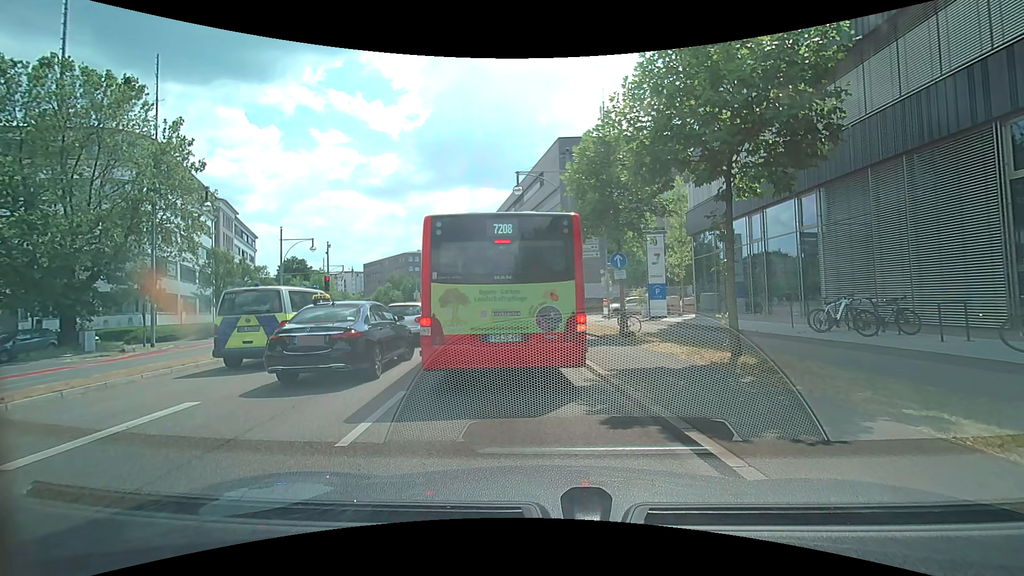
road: primary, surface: asphalt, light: Day
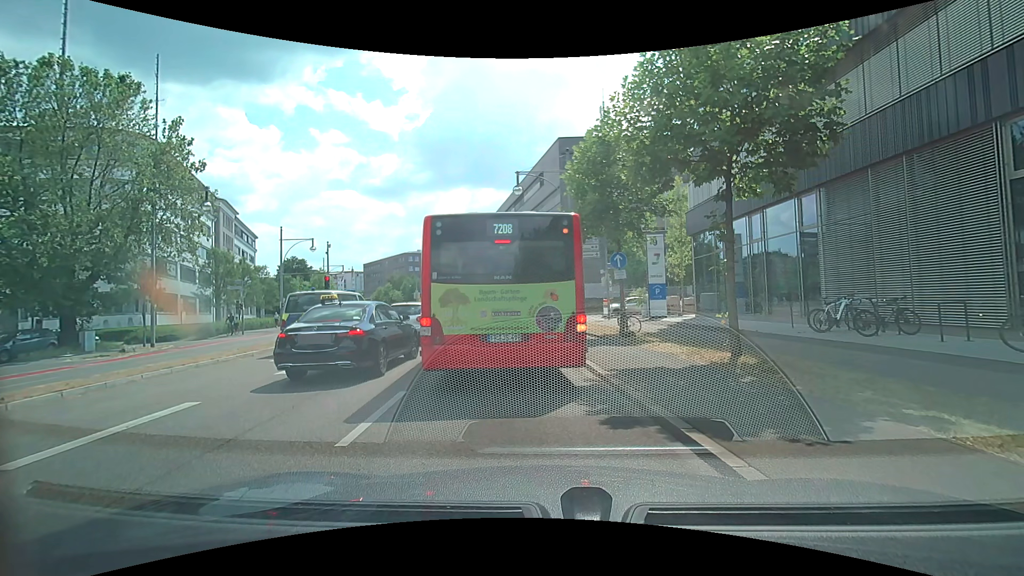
(0.0, 0.0) m; 0°
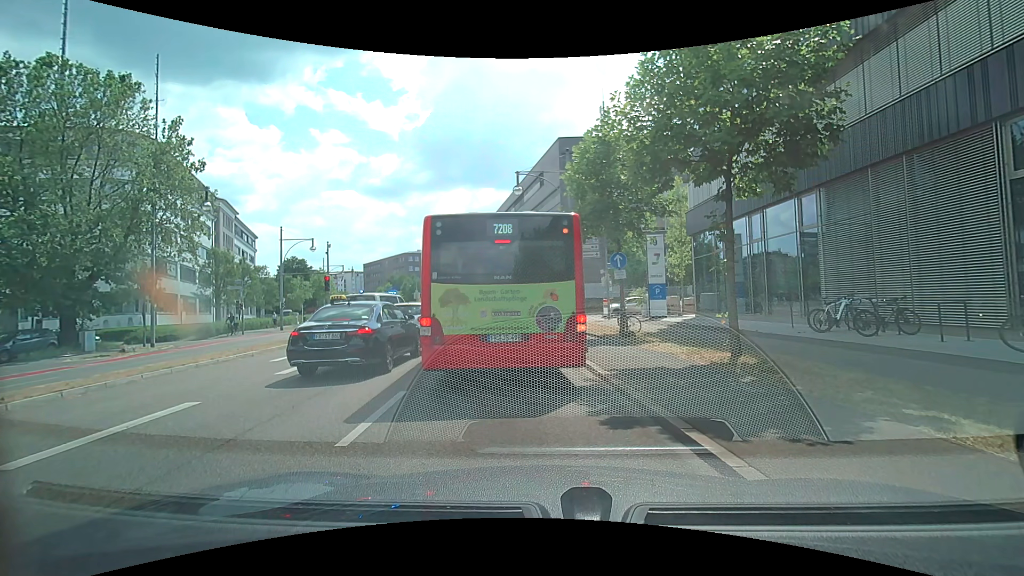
(0.0, 0.0) m; 0°
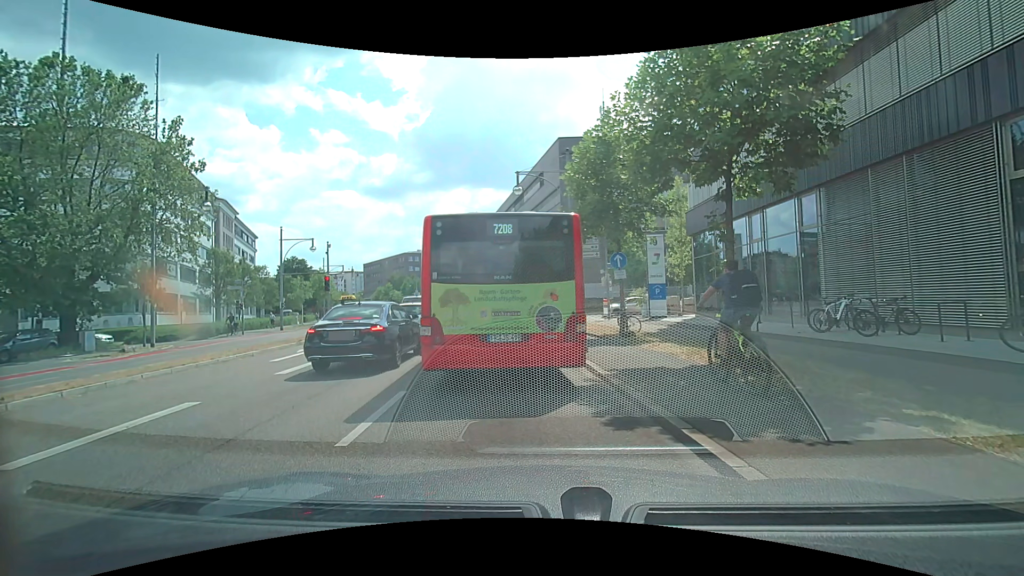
(0.0, 0.0) m; 0°
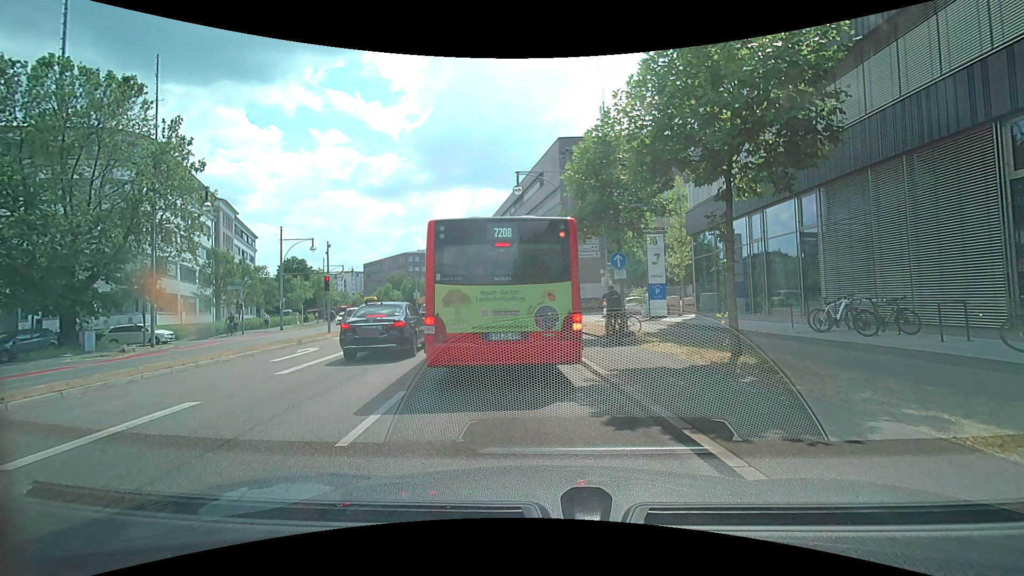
(0.0, 0.0) m; 0°
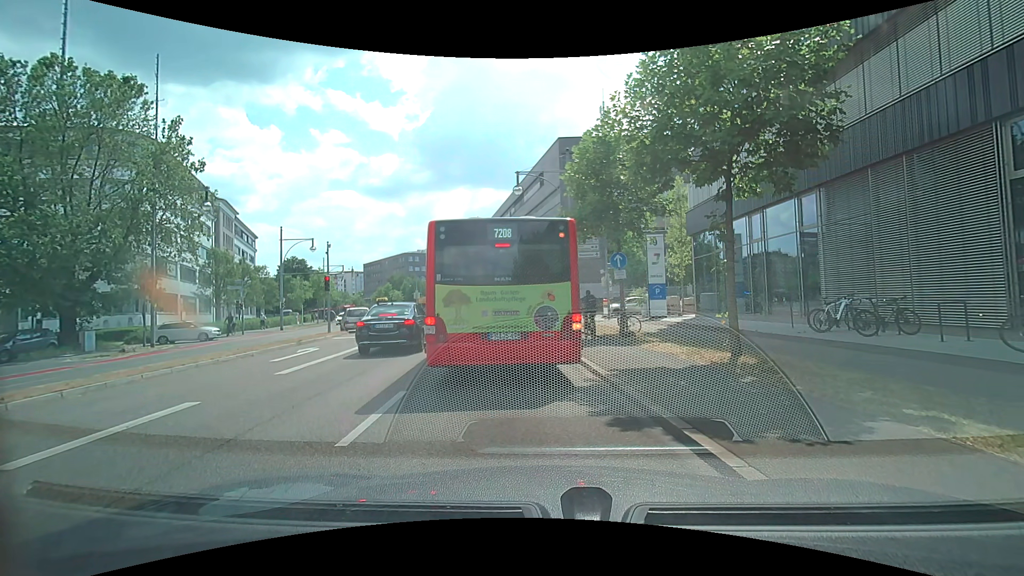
(0.0, 0.0) m; 0°
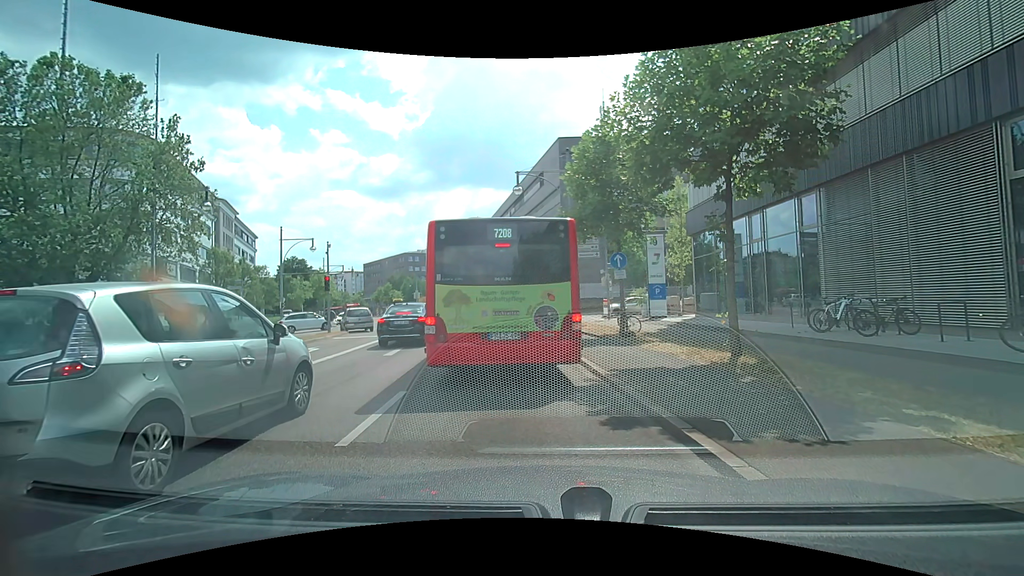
(0.0, 0.0) m; 0°
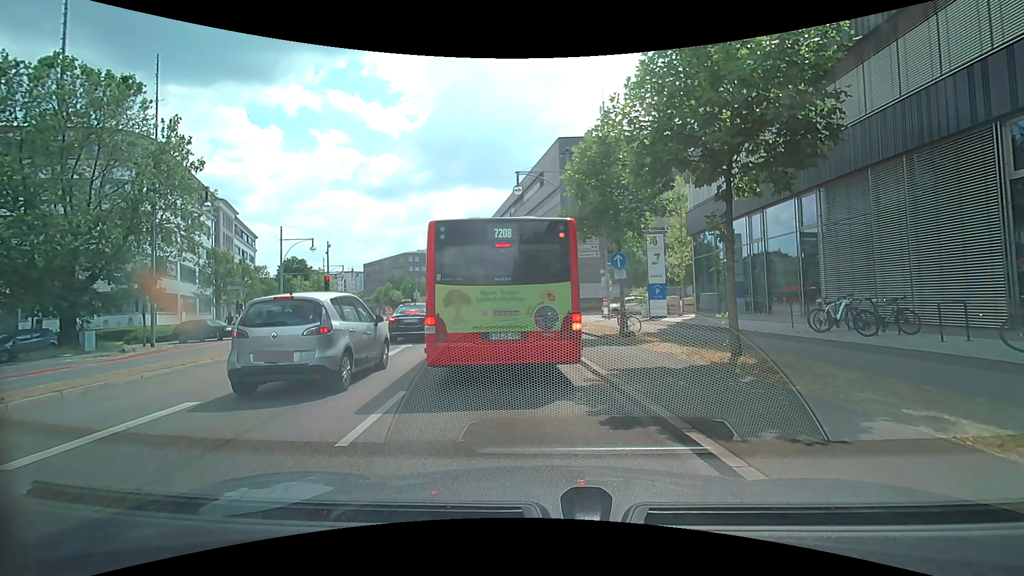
(0.0, 0.0) m; 0°
(0, +10) (-1, +20) (-2, +30) (-4, +40) (-5, +50) (-7, +59) (-10, +69) (-13, +79) (-16, +88) (-19, +98) m
